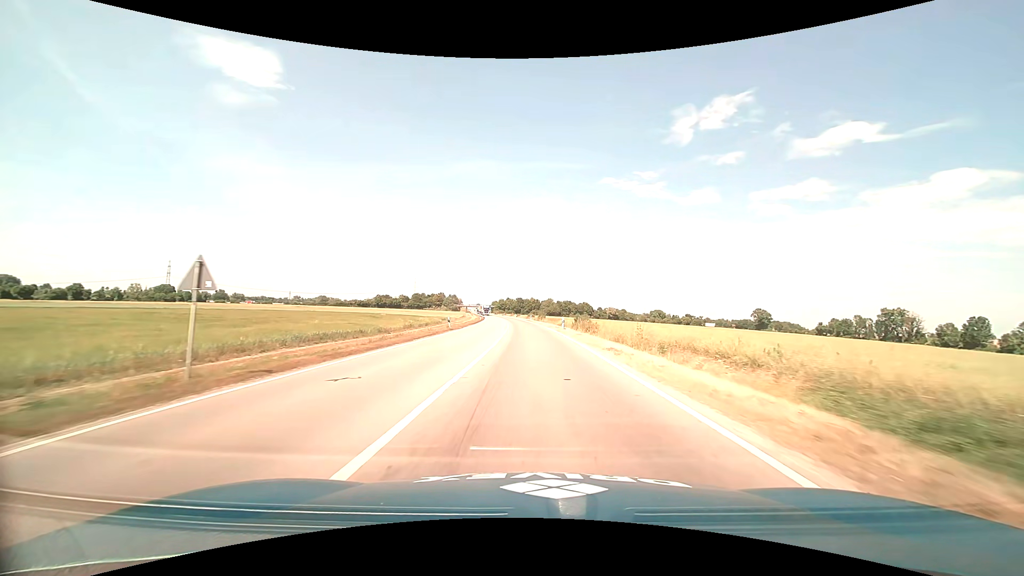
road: primary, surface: asphalt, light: Day
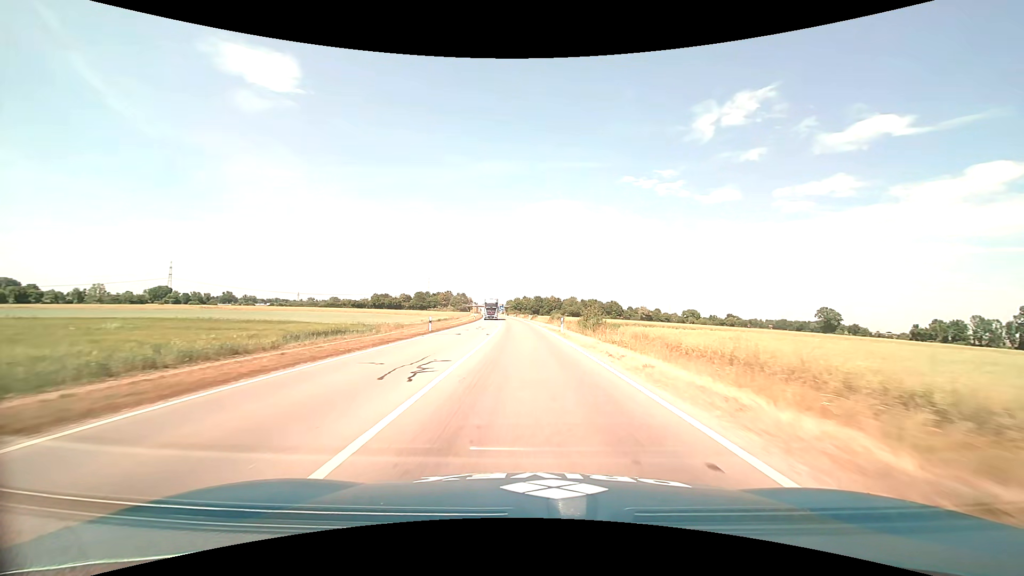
(-0.8, +56.5) m; -2°
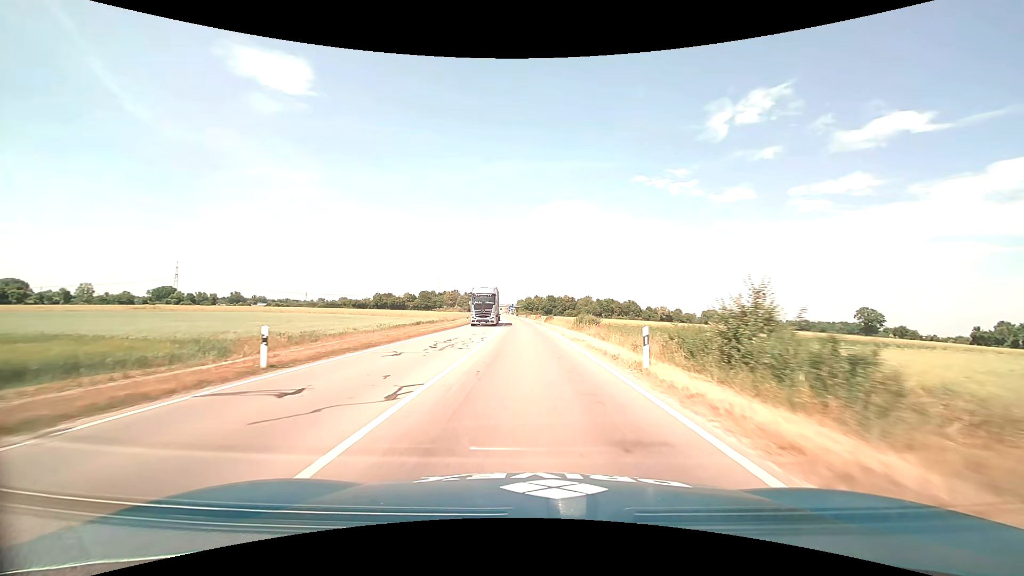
(-0.3, +23.1) m; -2°
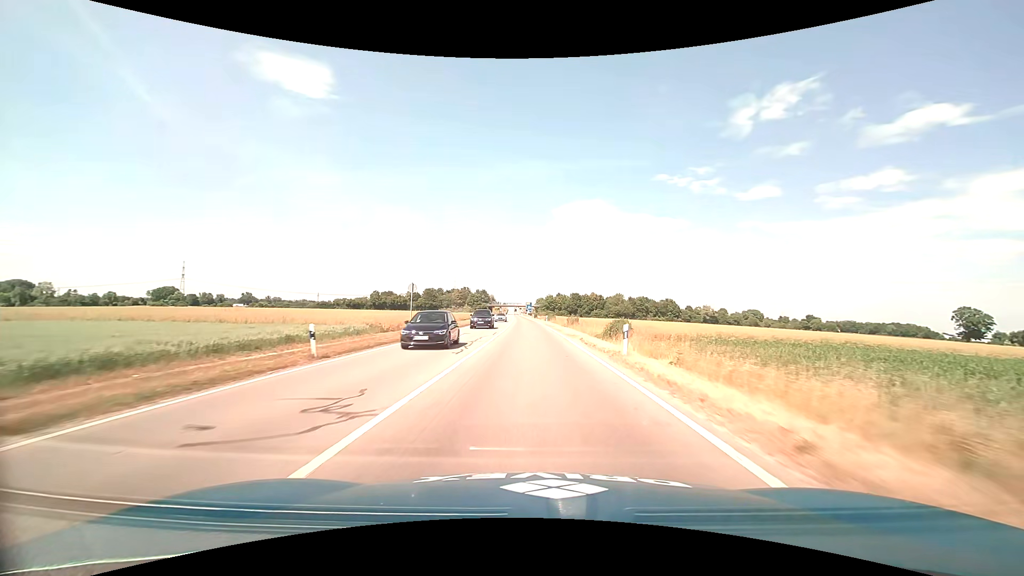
(-0.7, +47.5) m; -2°
(0, +10) (0, +20) (0, +30) (0, +40) (-1, +50) (-1, +60) (-1, +70) (-2, +80) (-2, +90) (-2, +100) m
